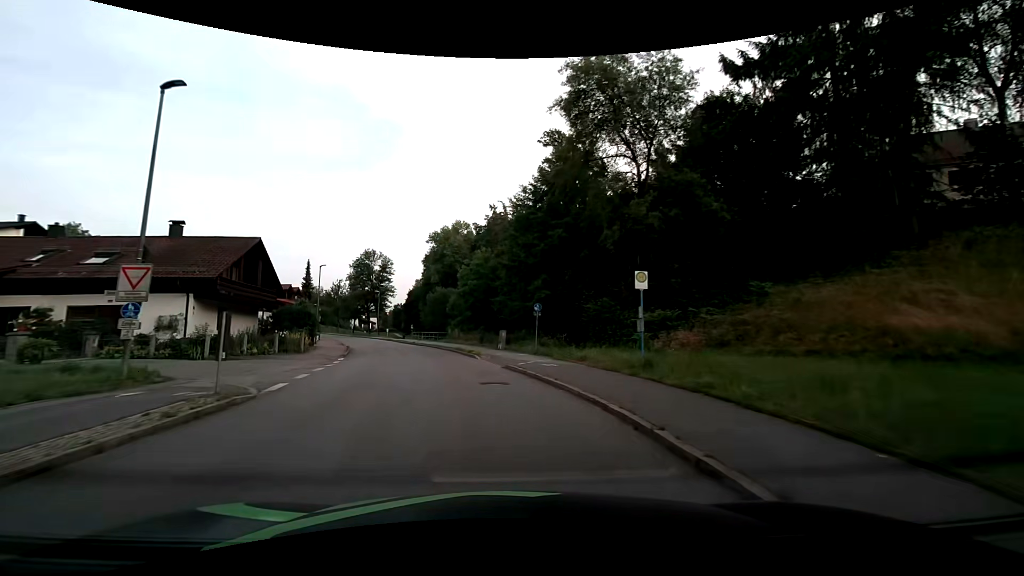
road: unclassified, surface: asphalt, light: Day
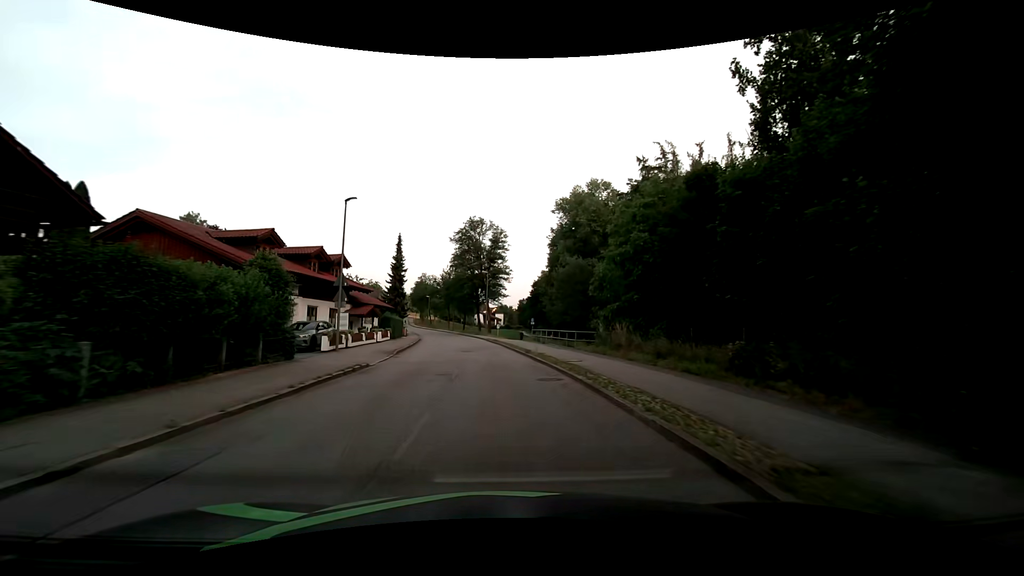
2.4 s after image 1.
(-4.2, +28.5) m; -15°
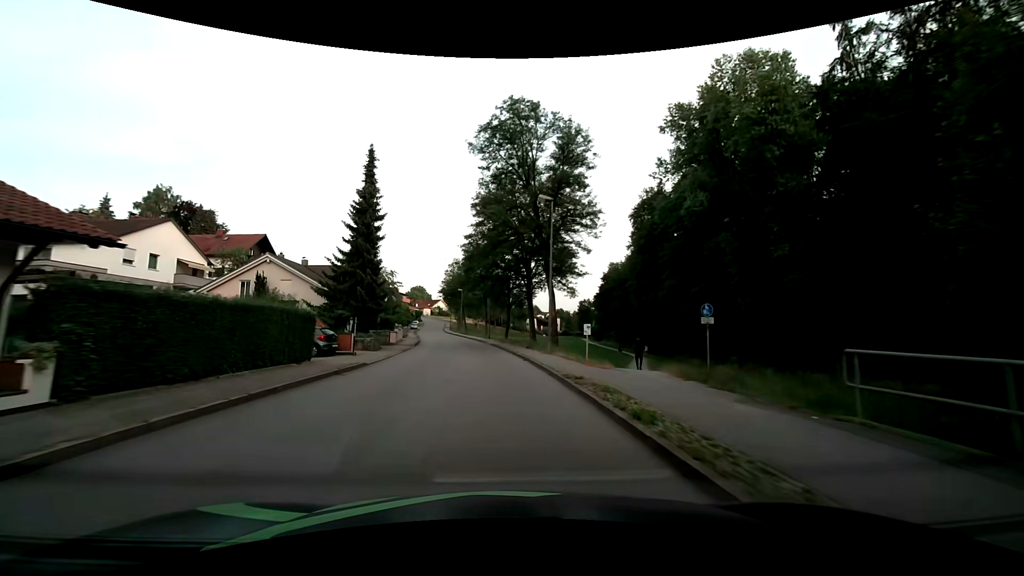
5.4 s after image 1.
(-1.9, +37.3) m; -6°
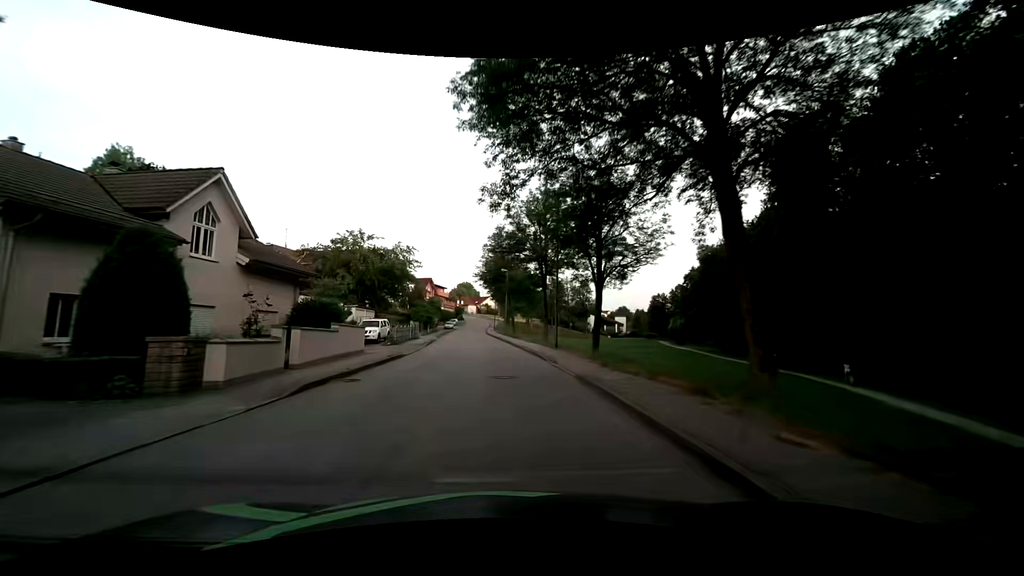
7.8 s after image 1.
(-1.4, +30.0) m; -6°
(0, +10) (-1, +20) (-1, +30) (-2, +40) (-3, +50) (-3, +60) (-4, +70) (-5, +80) (-5, +90) (-5, +100) m
